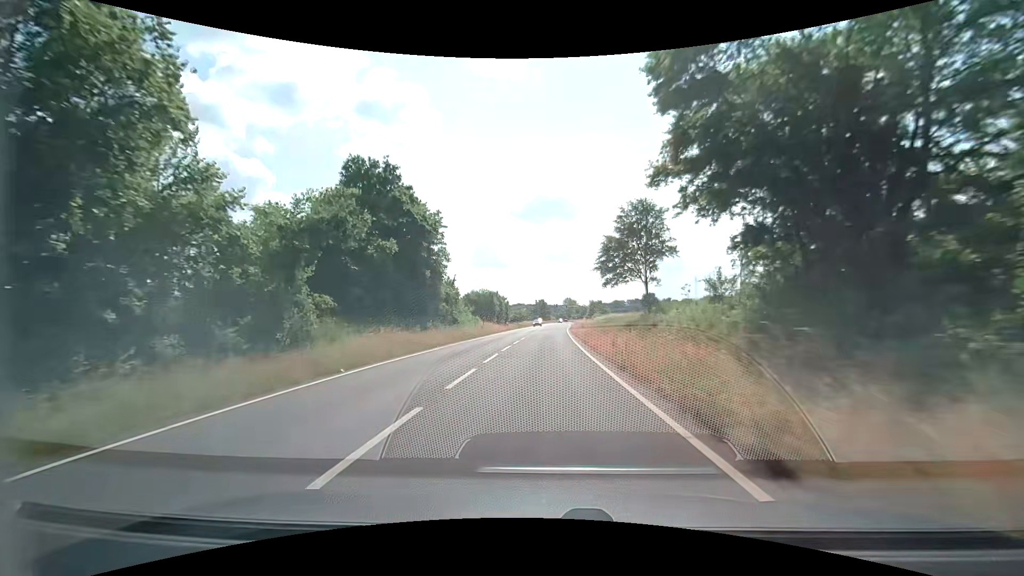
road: secondary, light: Day
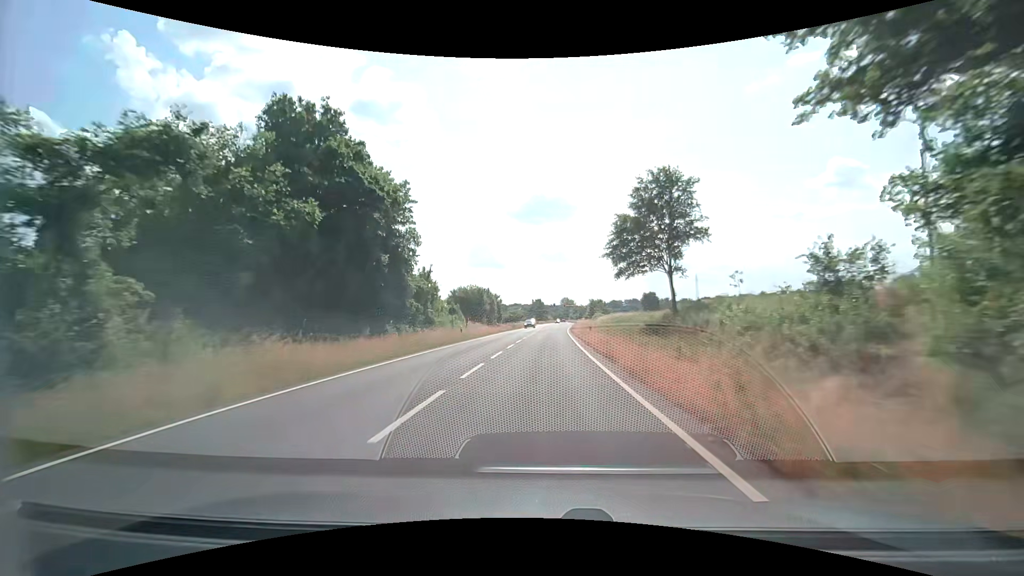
(0.0, +10.2) m; 0°
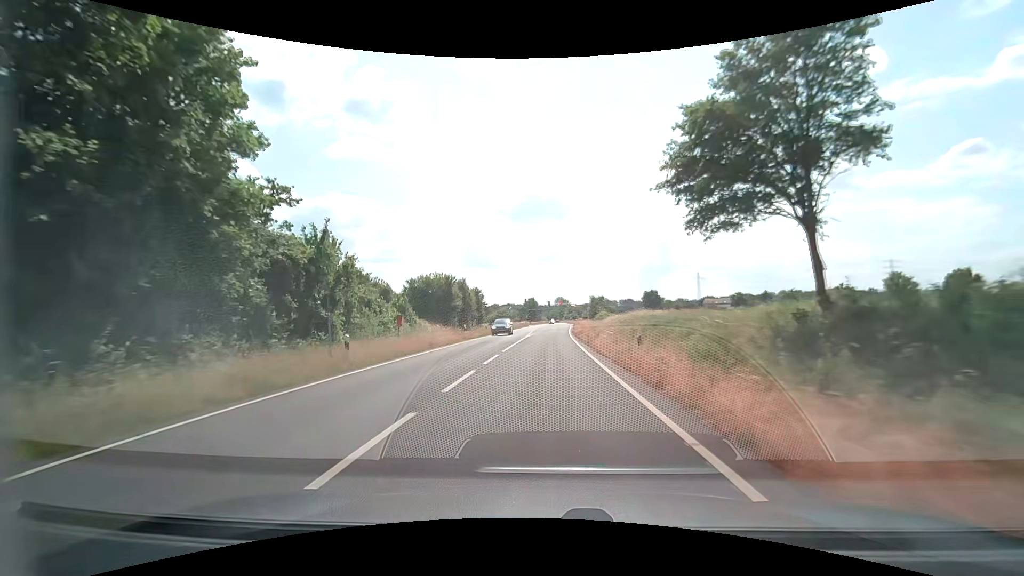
(+0.2, +20.2) m; +1°
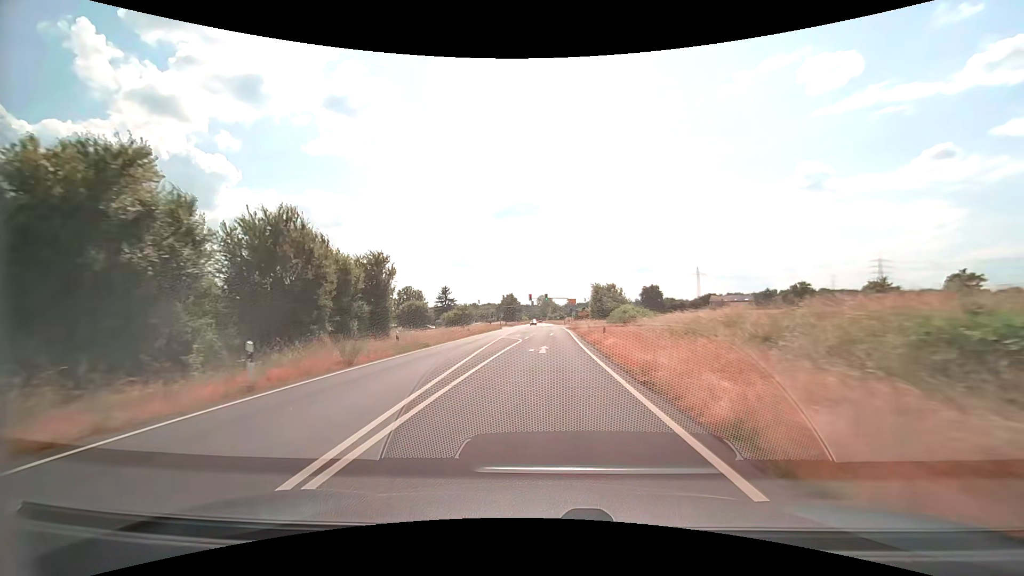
(+0.3, +40.1) m; +2°
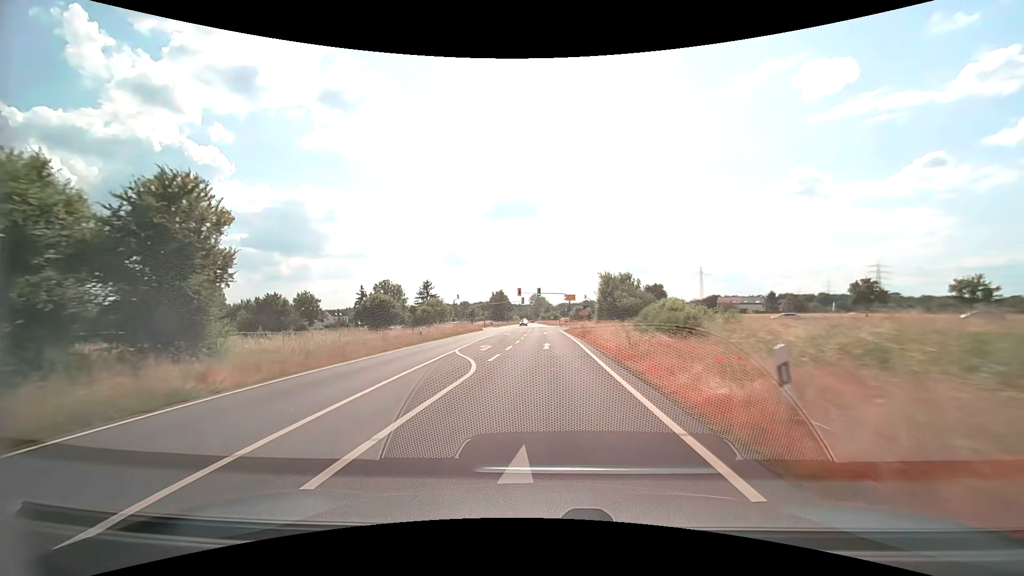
(+0.2, +19.6) m; +1°
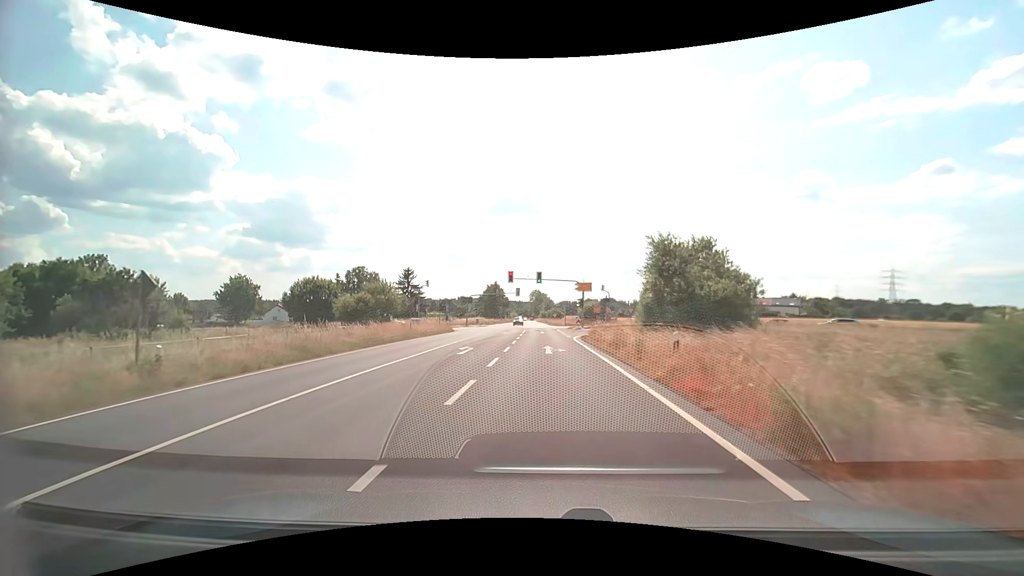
(0.0, +26.0) m; 0°
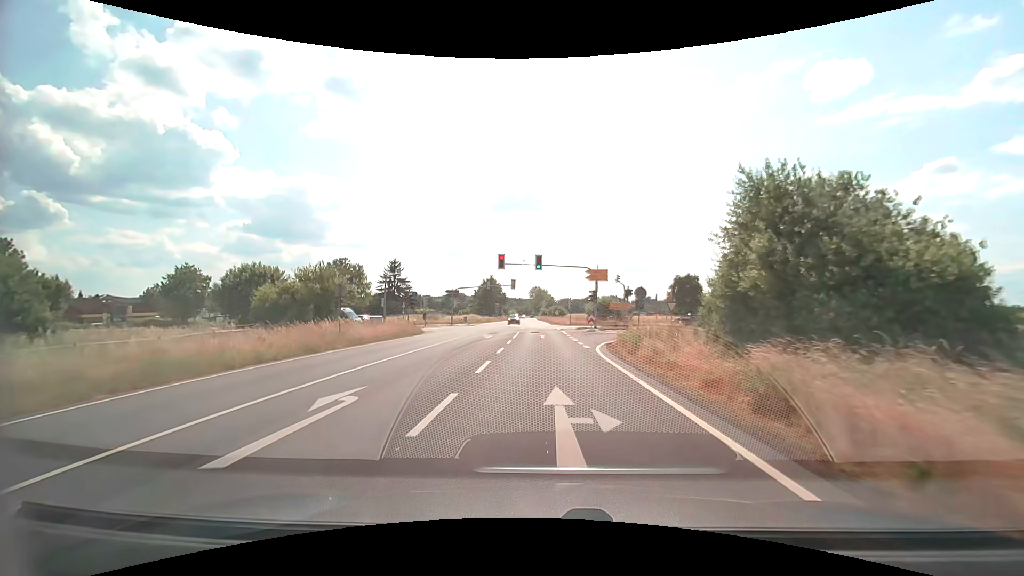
(0.0, +13.7) m; 0°
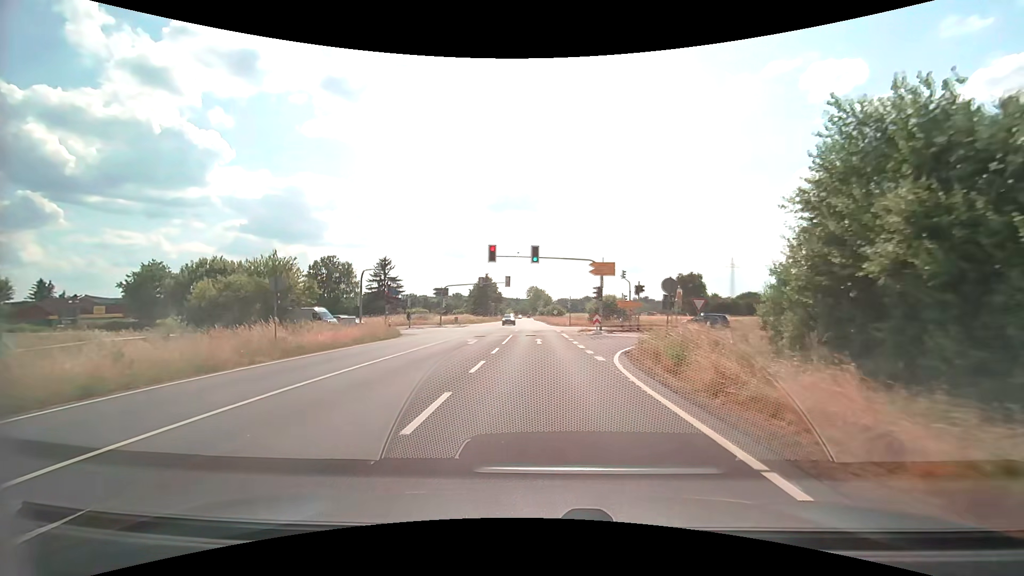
(0.0, +5.8) m; 0°
(0, +10) (0, +20) (+4, +29) (+12, +35) (+21, +37) (+31, +37) (+41, +35) (+51, +32) (+60, +28) (+69, +25) m
